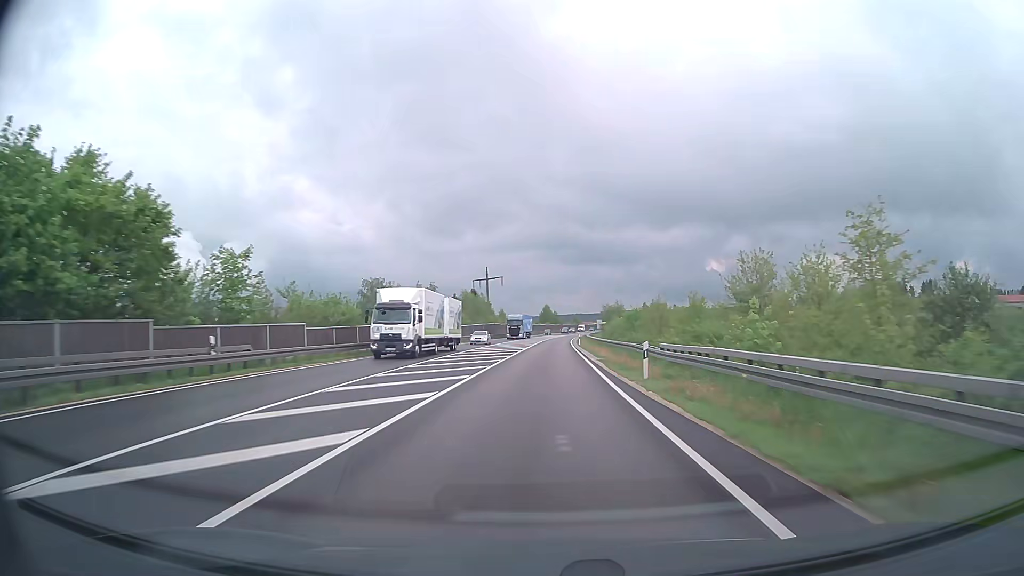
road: trunk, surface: asphalt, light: Day
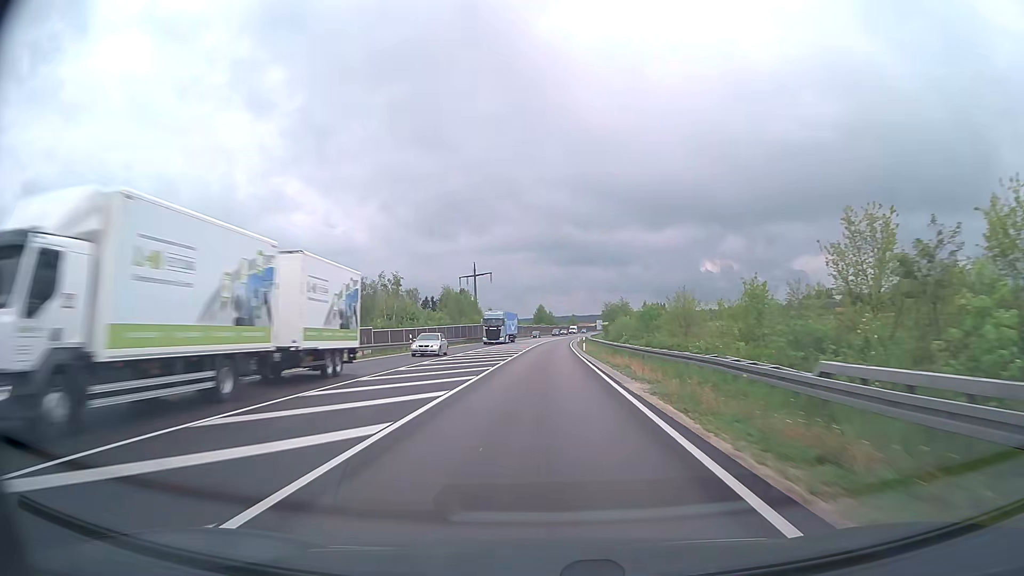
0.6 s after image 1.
(0.0, +15.9) m; 0°
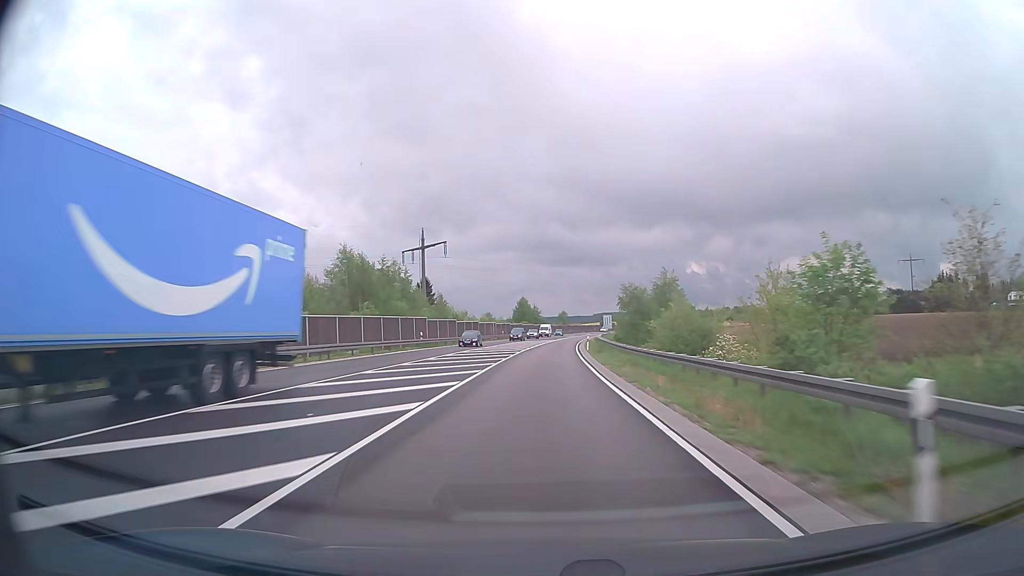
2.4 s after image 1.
(+0.5, +47.9) m; +1°
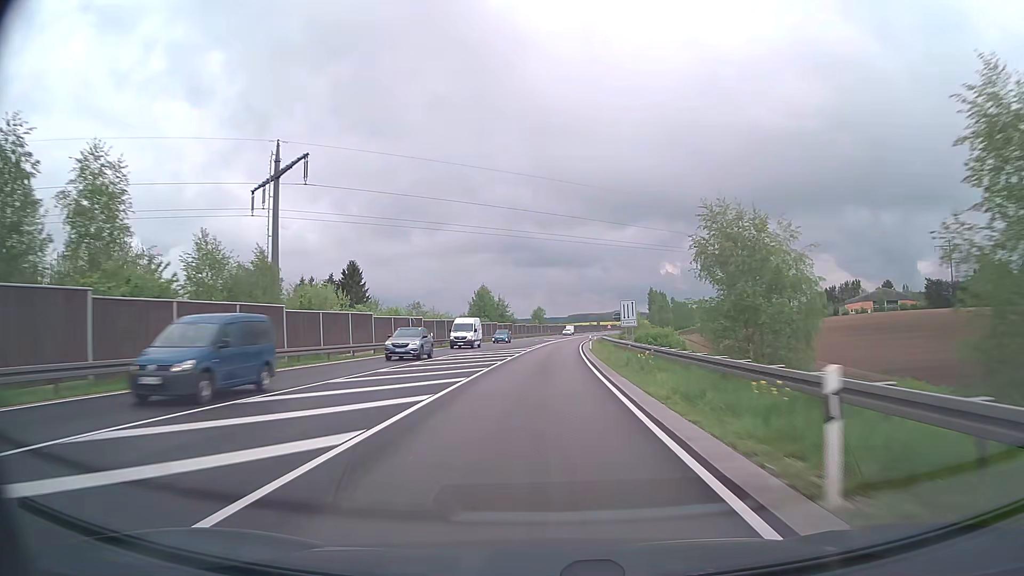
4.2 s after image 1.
(+0.9, +47.9) m; +2°
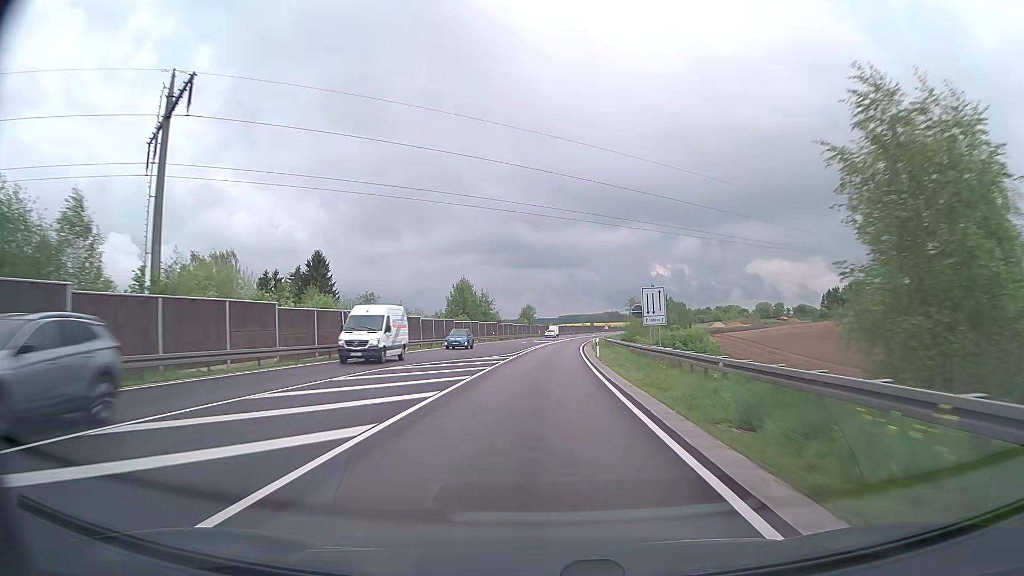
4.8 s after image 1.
(+0.1, +16.0) m; +1°
